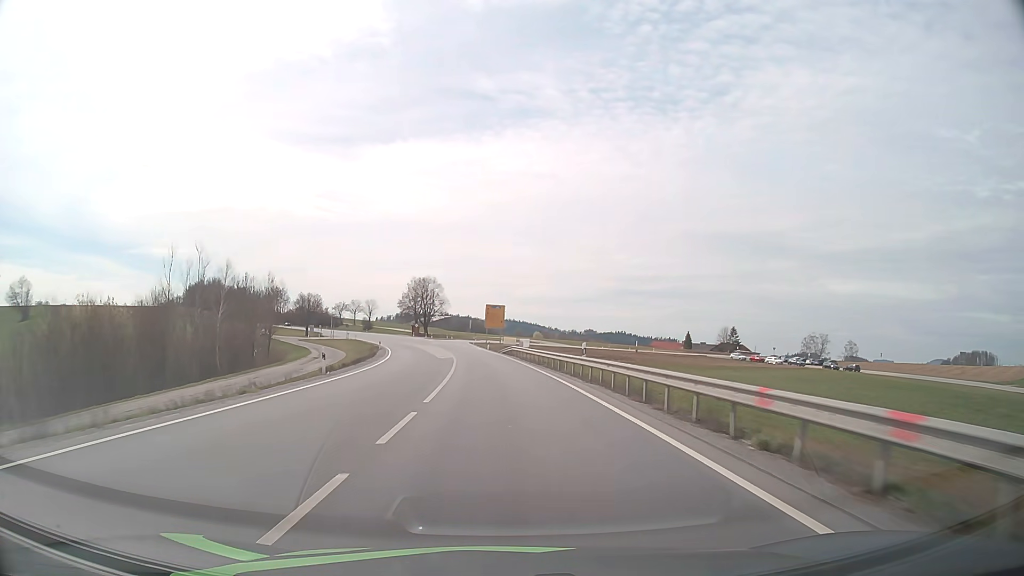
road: primary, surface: asphalt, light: Day
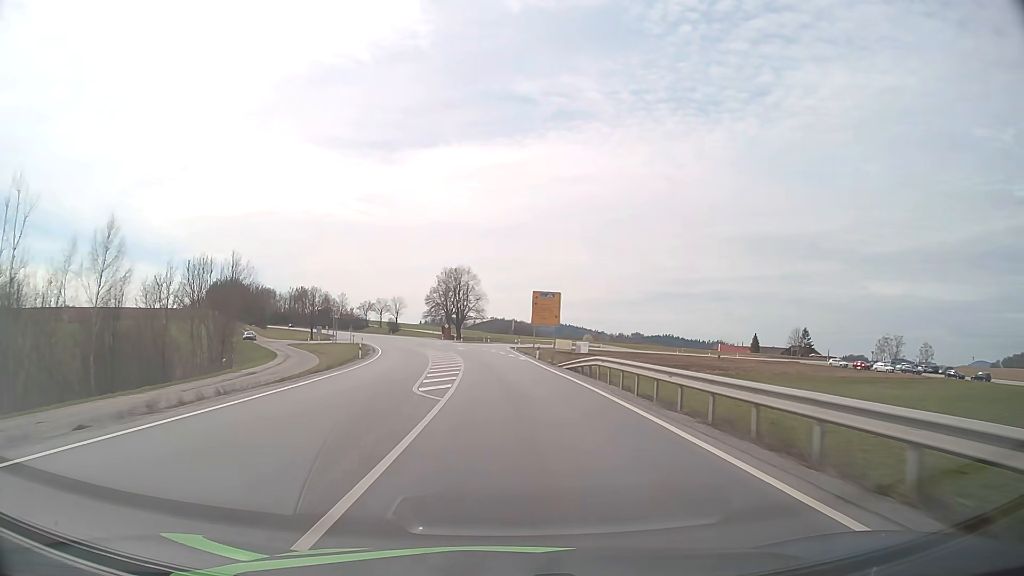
(-0.9, +30.4) m; -4°
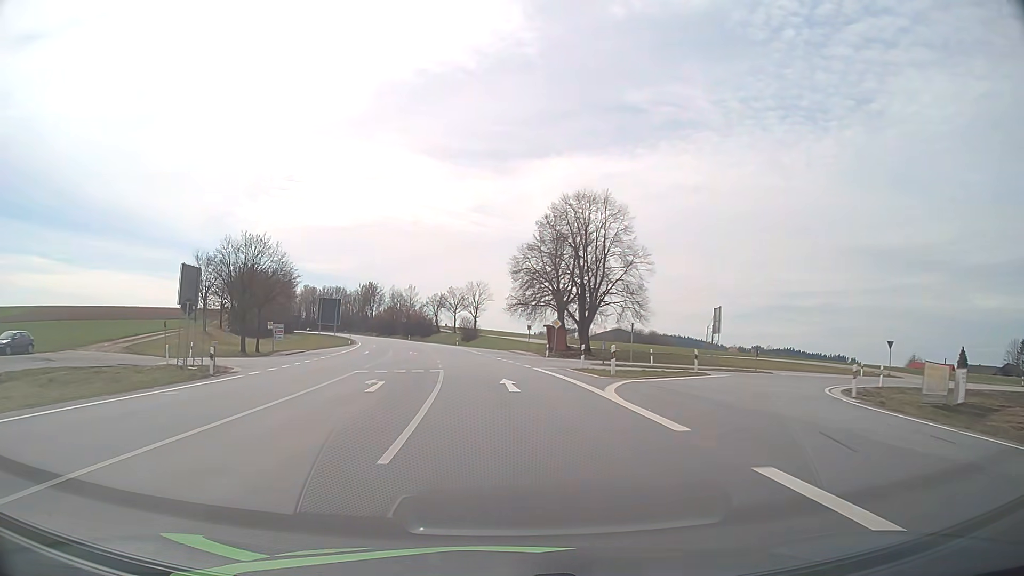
(-6.2, +74.9) m; -10°
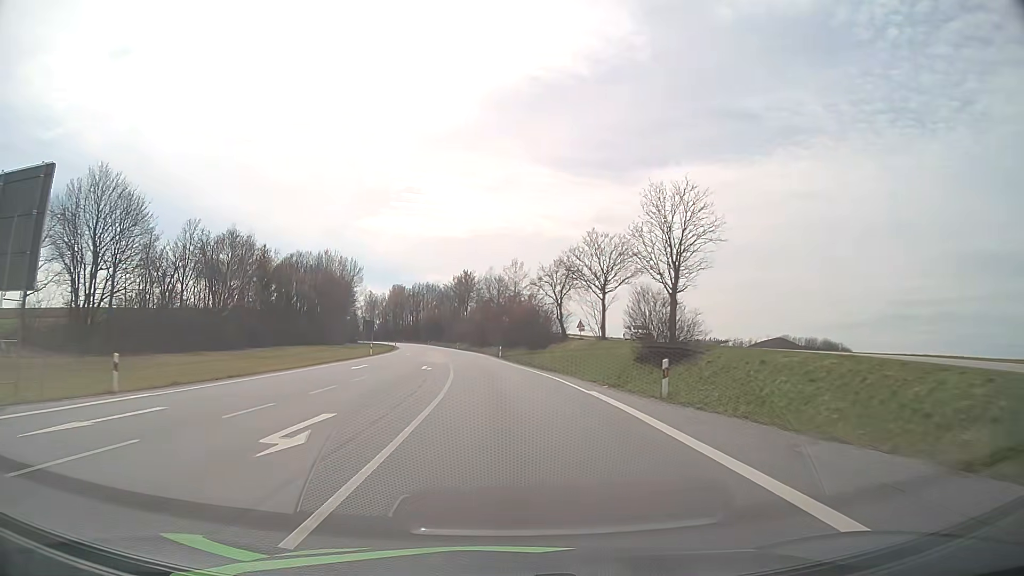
(-7.3, +73.5) m; -10°
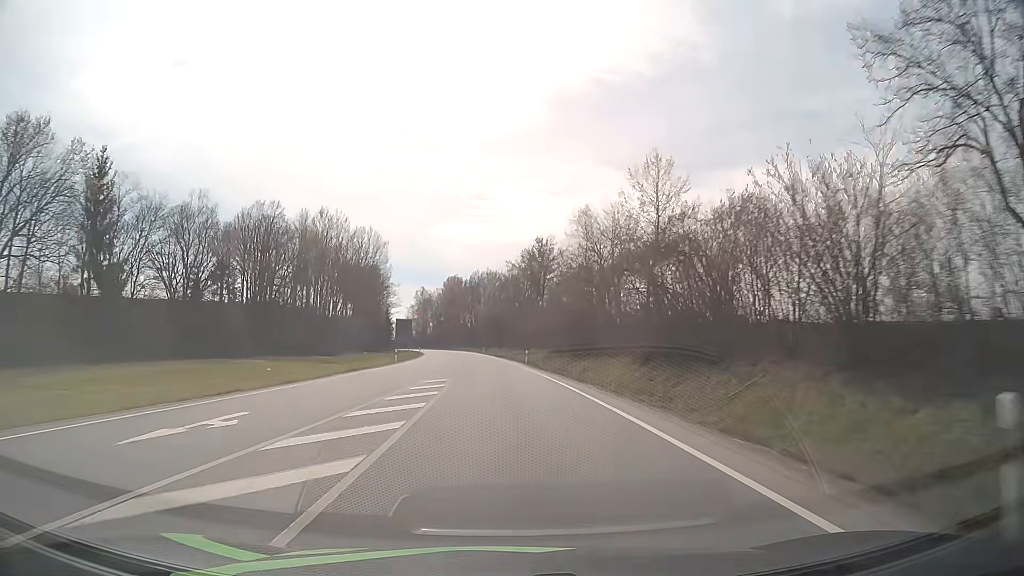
(-3.8, +58.8) m; -7°
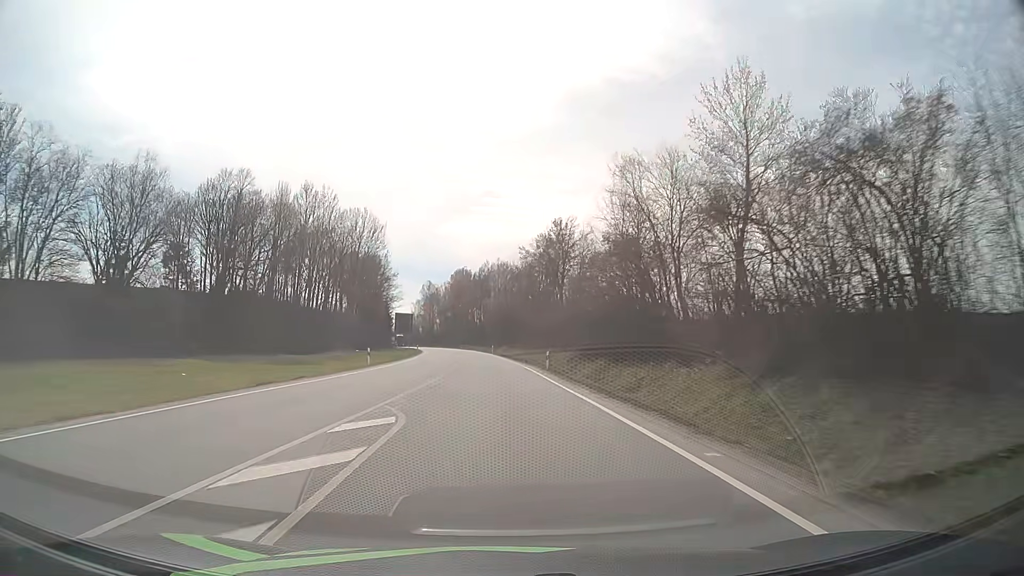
(-0.1, +14.8) m; -1°
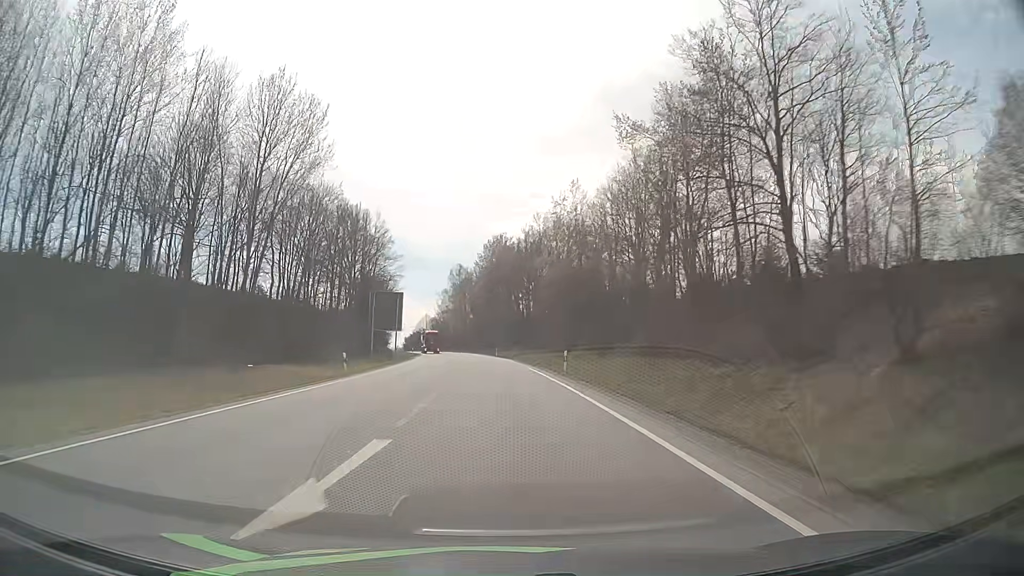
(-2.1, +59.4) m; -4°
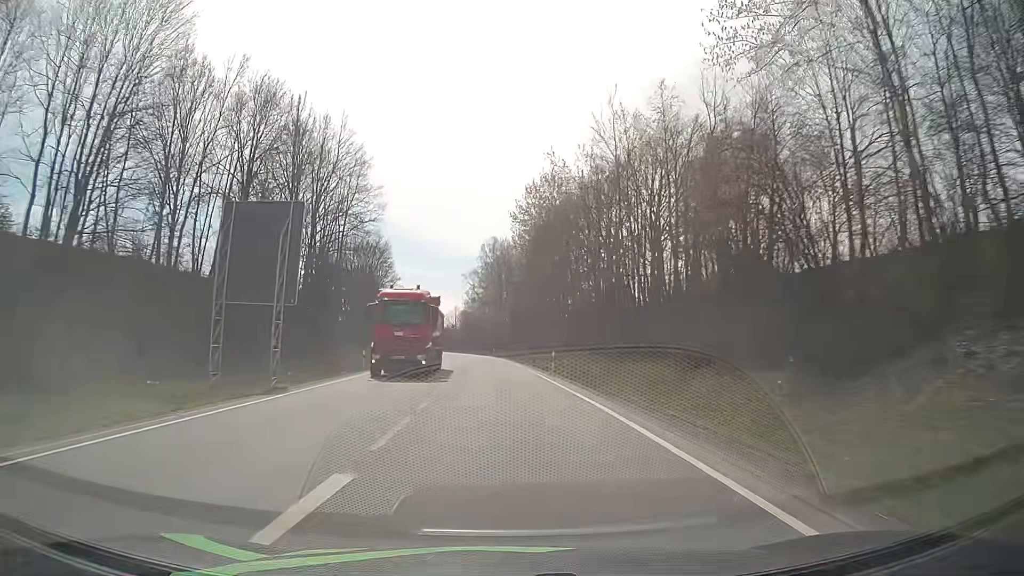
(-1.4, +44.8) m; -4°
(0, +10) (0, +20) (-1, +30) (-1, +40) (-2, +50) (-2, +60) (-3, +70) (-4, +80) (-5, +90) (-7, +100) m
